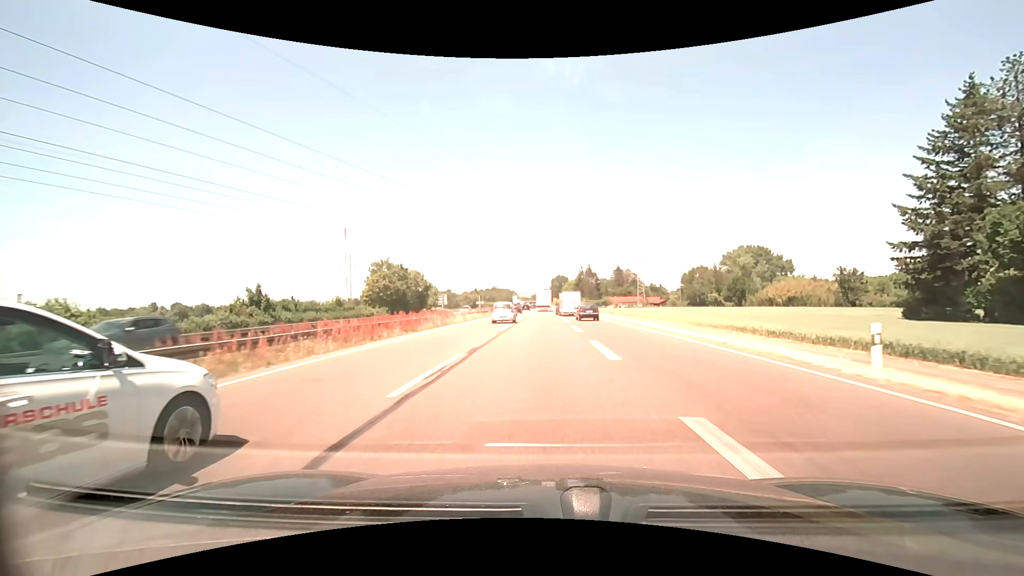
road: trunk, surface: asphalt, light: Day
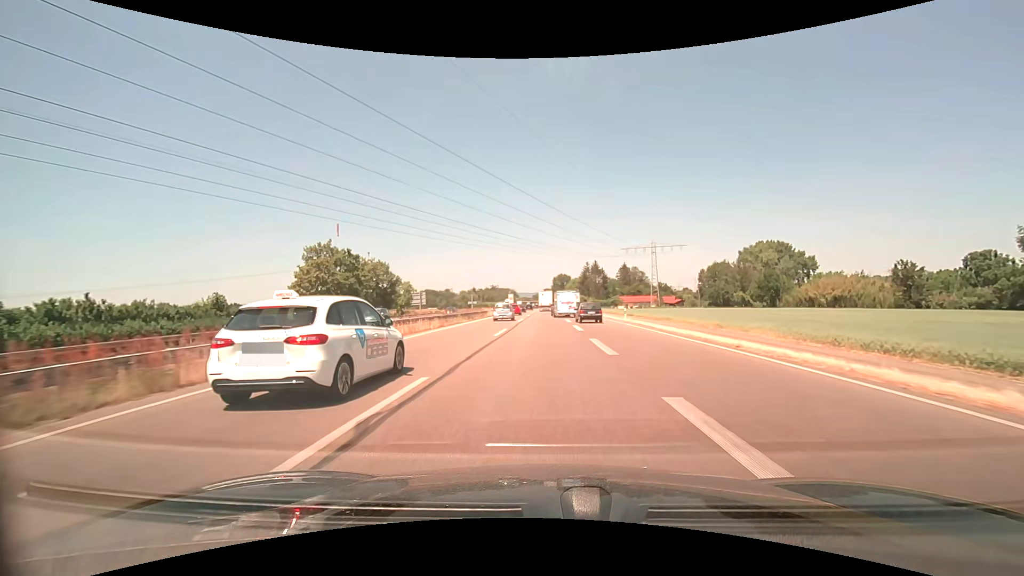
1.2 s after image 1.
(0.0, +22.6) m; 0°
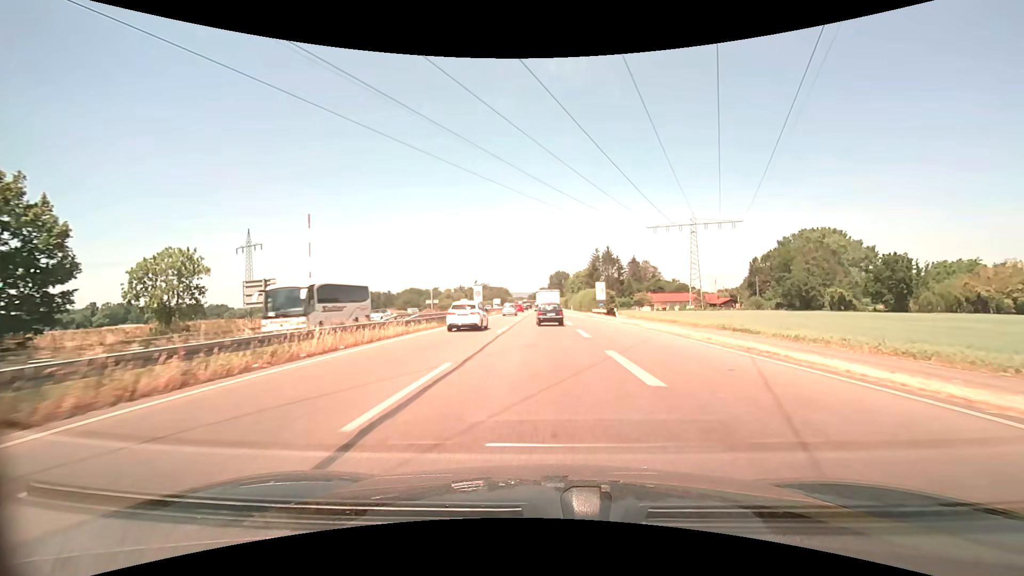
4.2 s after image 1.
(+0.1, +52.7) m; 0°
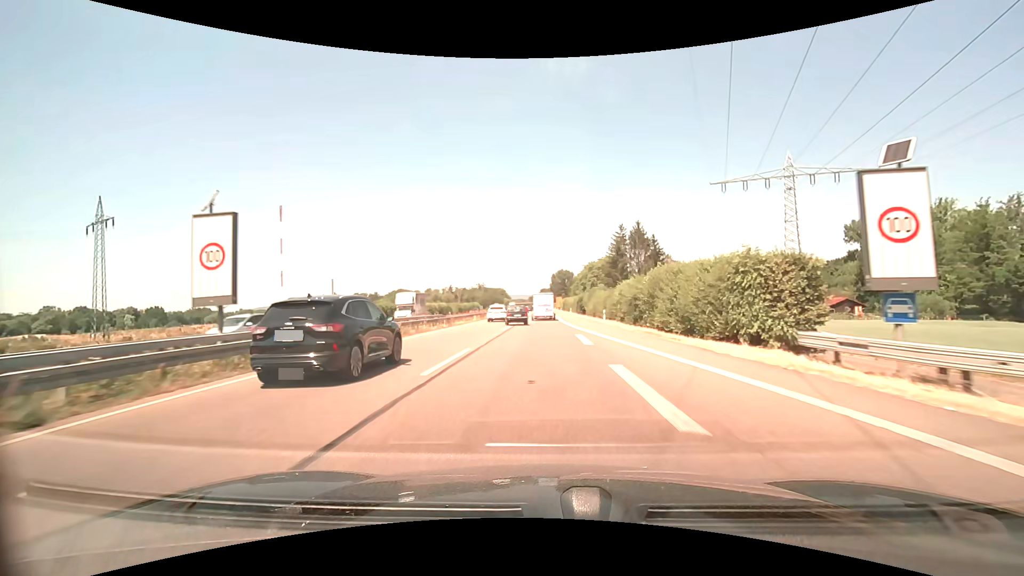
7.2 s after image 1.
(+0.1, +50.9) m; 0°
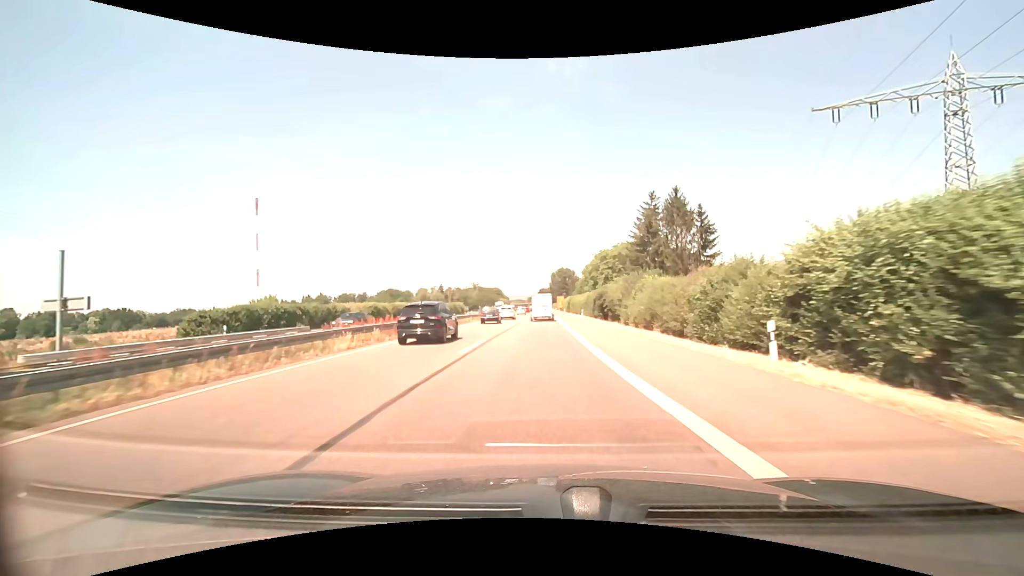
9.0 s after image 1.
(+0.1, +32.4) m; 0°
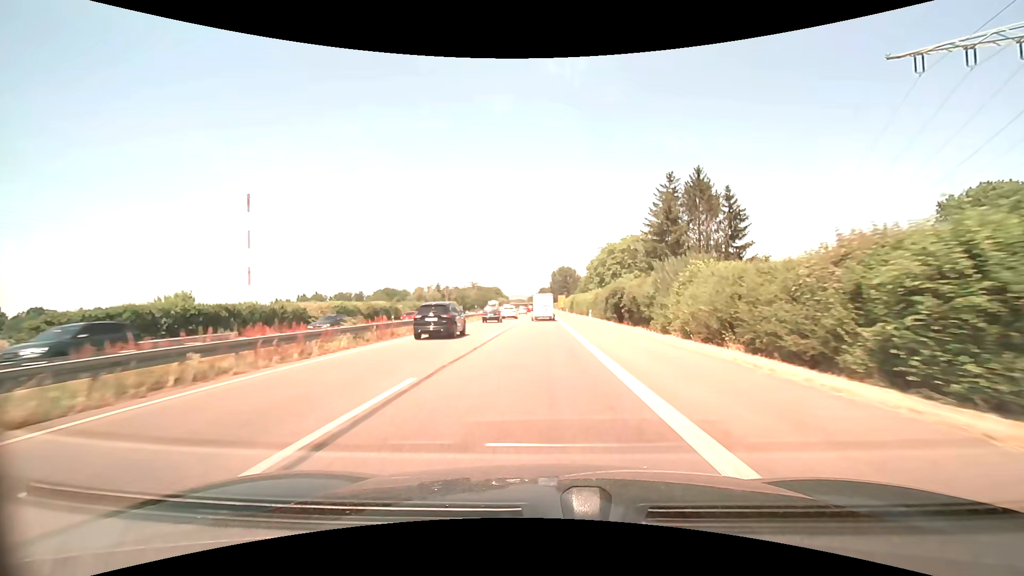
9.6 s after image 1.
(0.0, +11.2) m; 0°
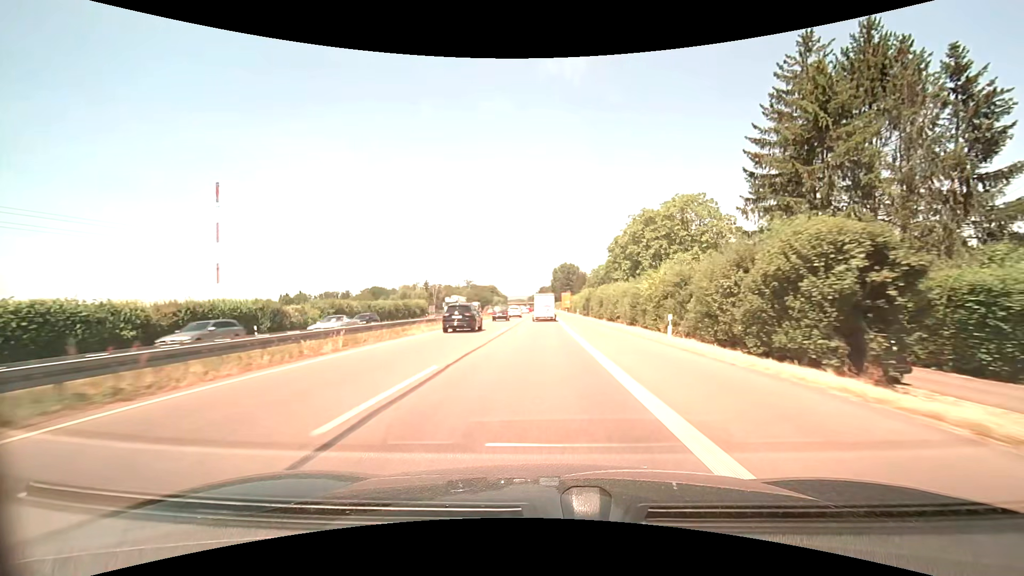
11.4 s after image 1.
(0.0, +35.0) m; 0°
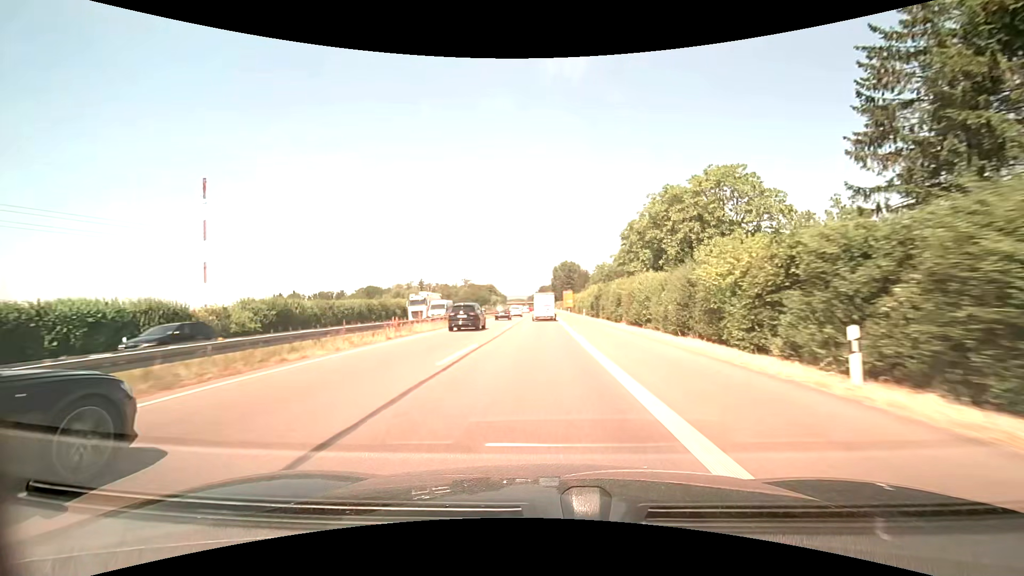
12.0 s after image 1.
(0.0, +12.1) m; 0°
(0, +10) (0, +20) (0, +30) (0, +40) (0, +50) (0, +60) (0, +70) (0, +80) (0, +90) (0, +100) m
